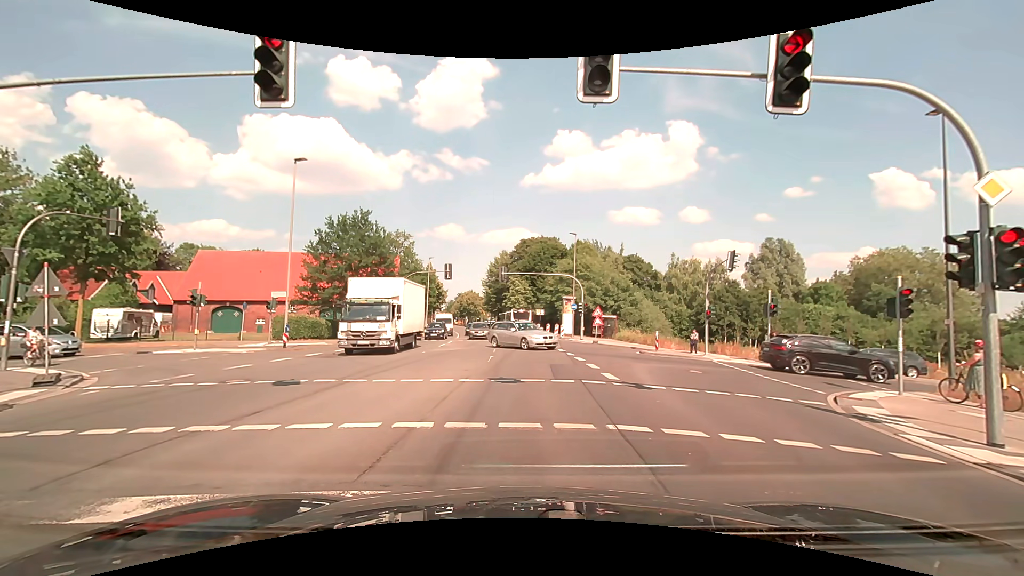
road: secondary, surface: asphalt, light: Day
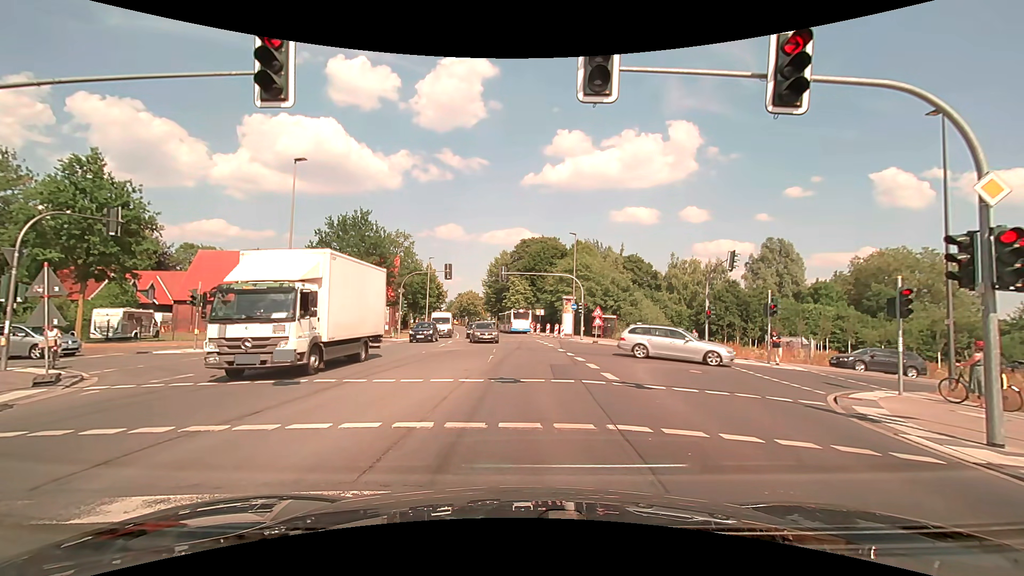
(0.0, 0.0) m; 0°
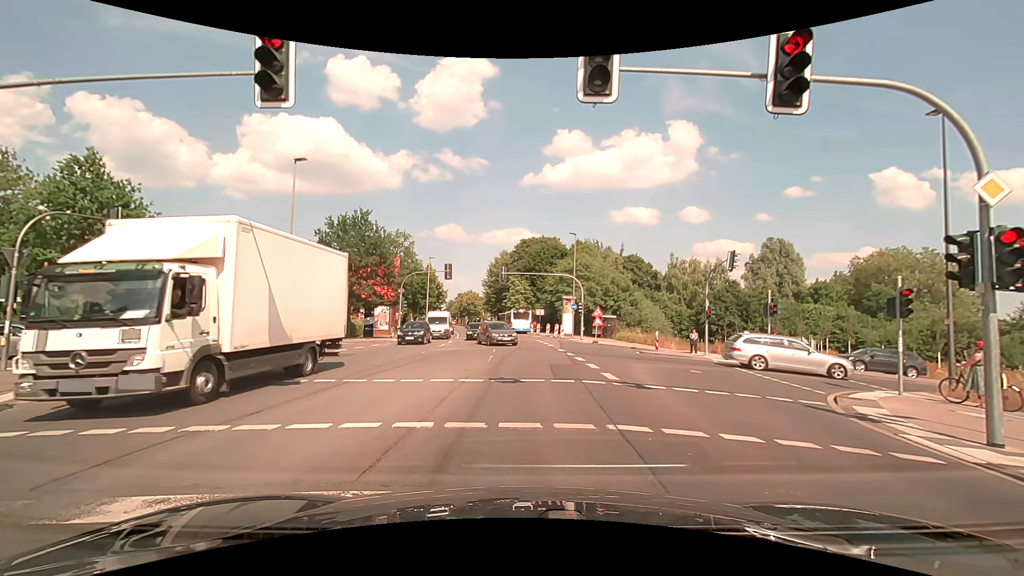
(0.0, 0.0) m; 0°
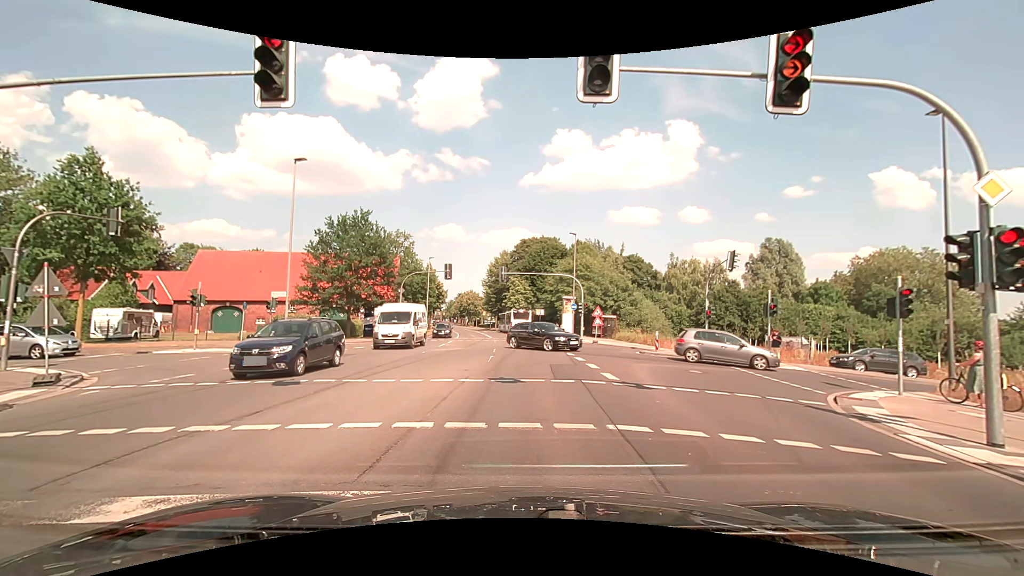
(0.0, 0.0) m; 0°
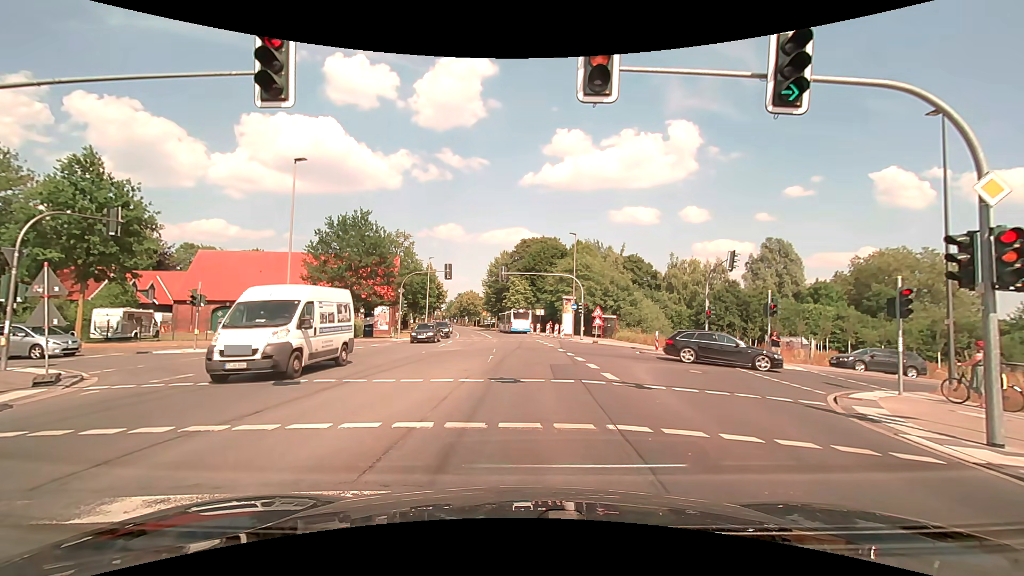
(0.0, 0.0) m; 0°
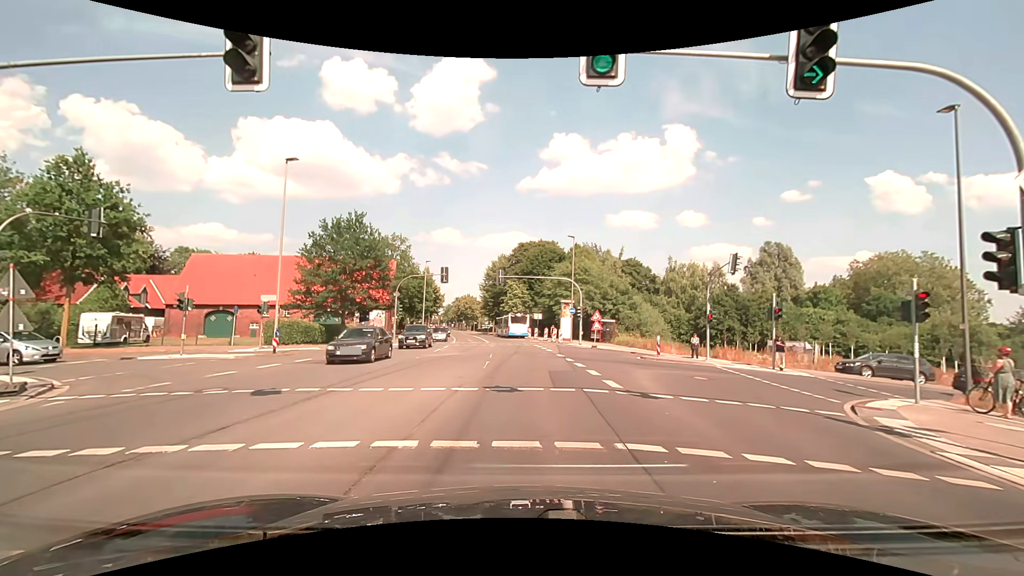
(0.0, +0.8) m; -1°
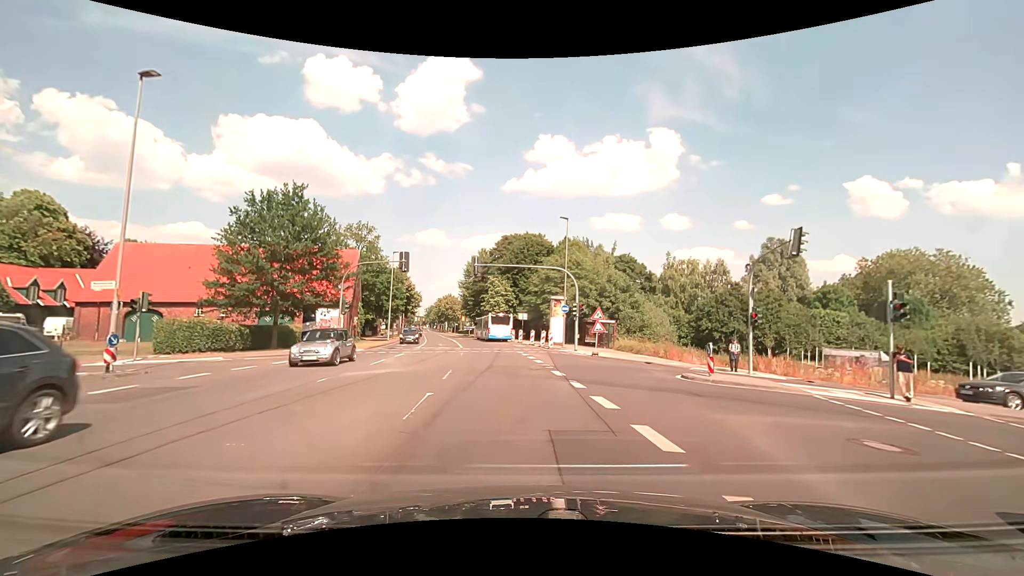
(+0.4, +9.6) m; +2°
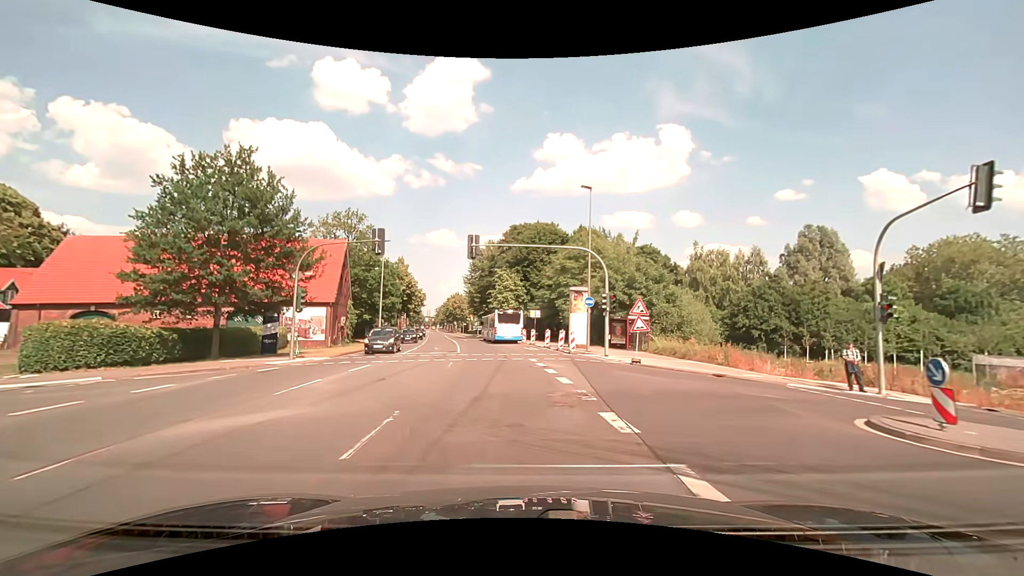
(+0.1, +8.5) m; 0°
